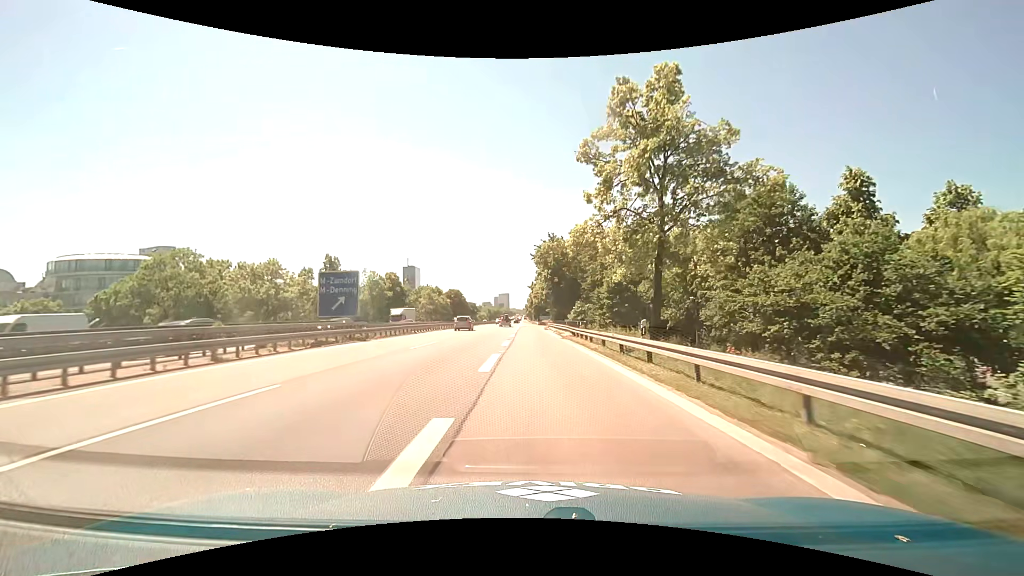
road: motorway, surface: asphalt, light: Day
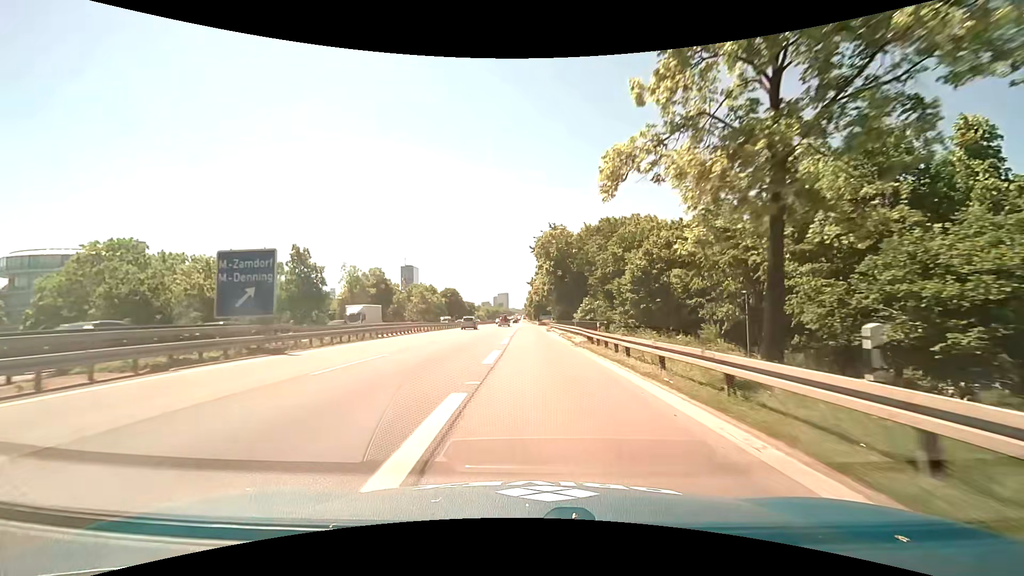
(0.0, +9.9) m; 0°
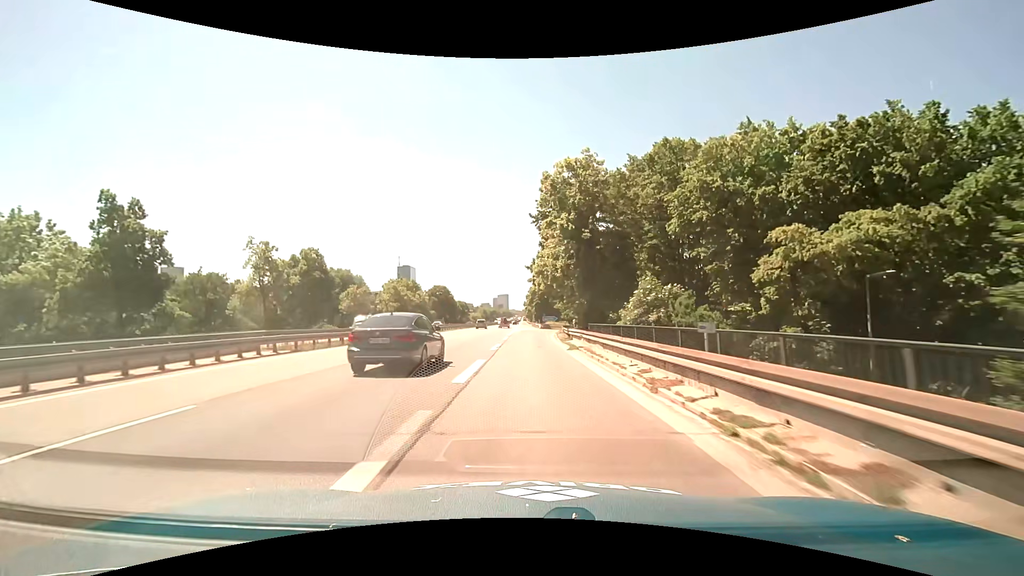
(+0.1, +28.1) m; 0°
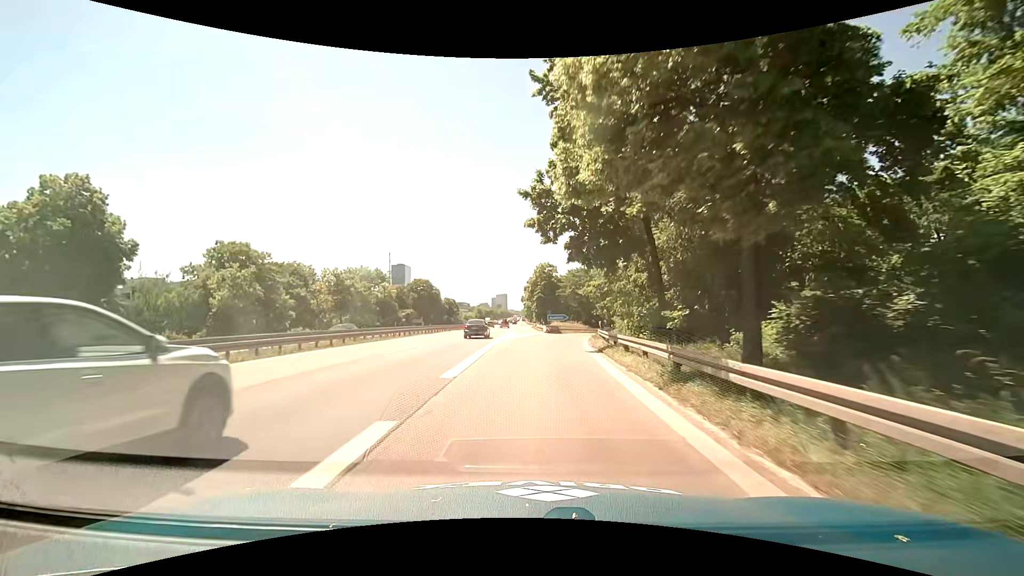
(-0.1, +34.7) m; 0°
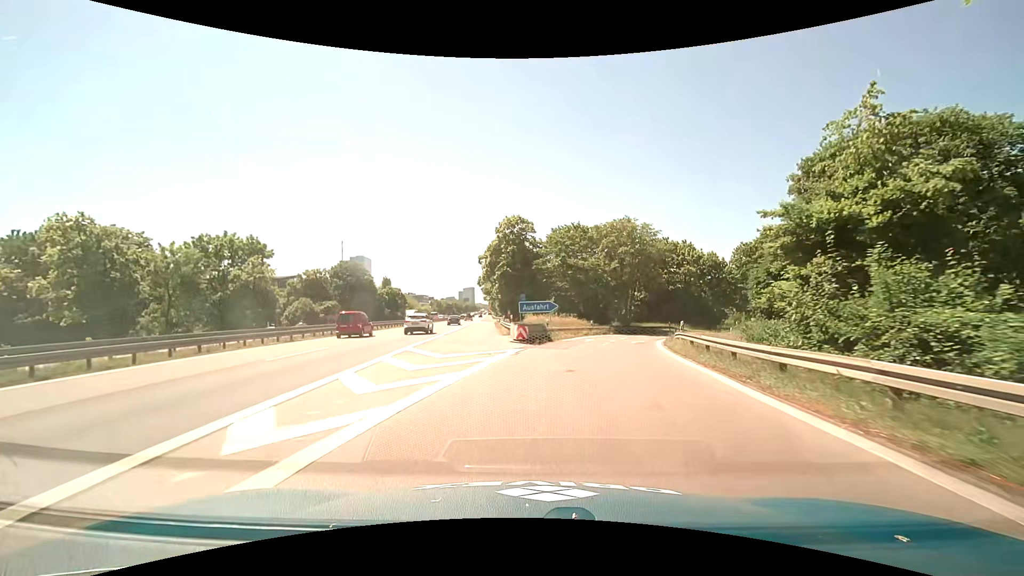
(+0.9, +39.9) m; +4°
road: motorway_link
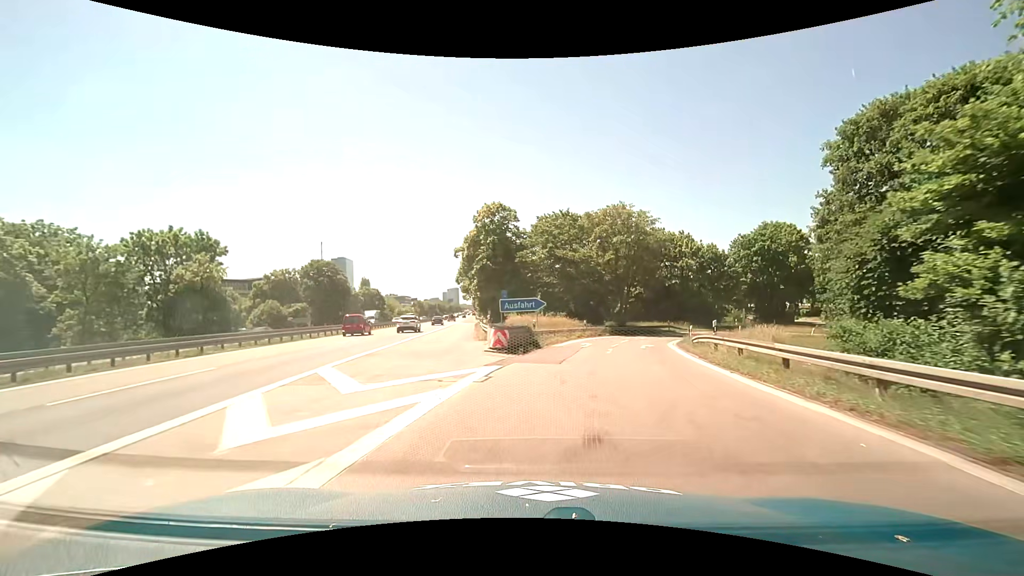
(+0.1, +6.9) m; +2°
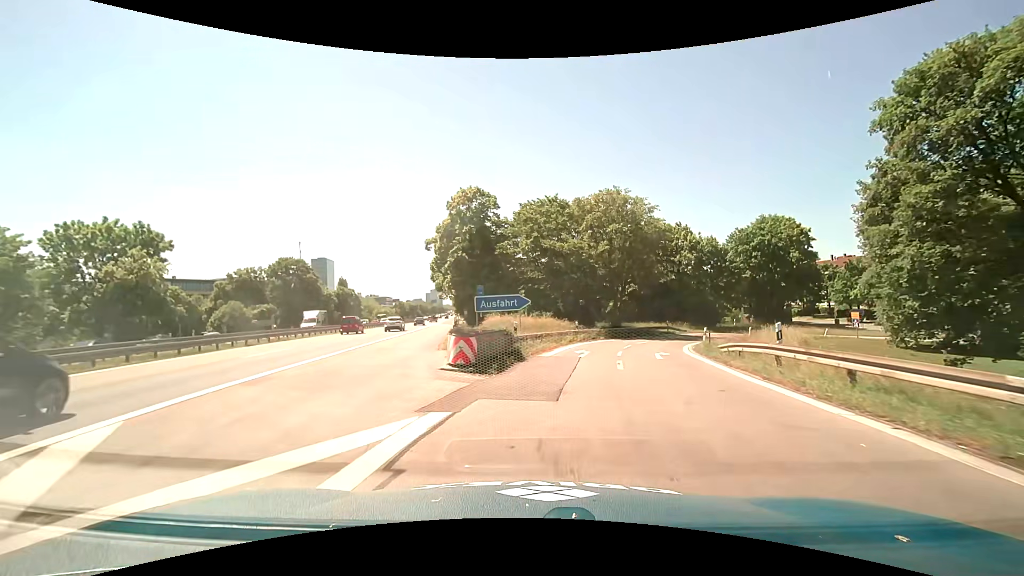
(+0.1, +6.4) m; +2°
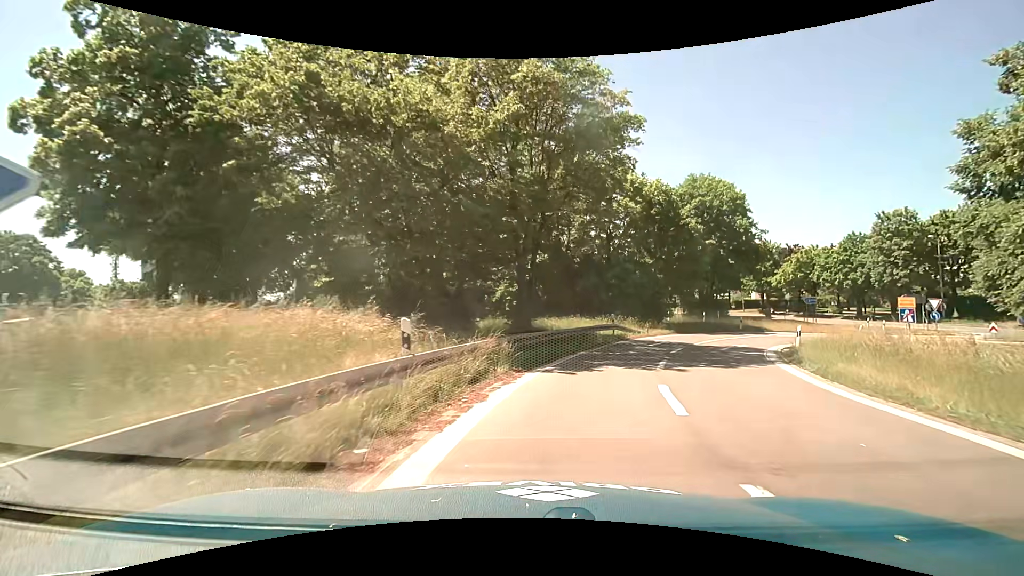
(+2.5, +26.0) m; +14°
